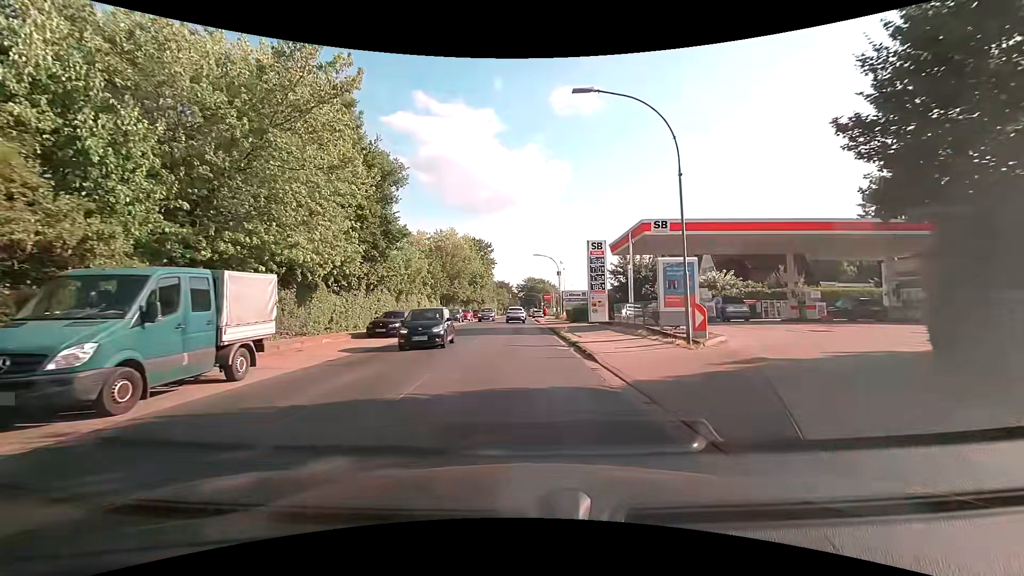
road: secondary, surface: asphalt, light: Day
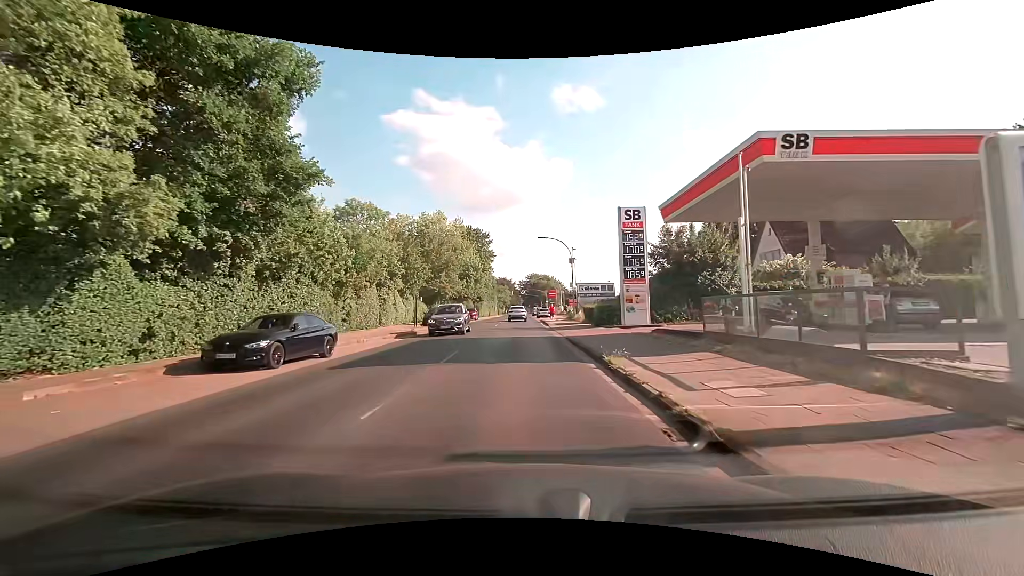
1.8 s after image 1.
(-0.1, +13.4) m; 0°
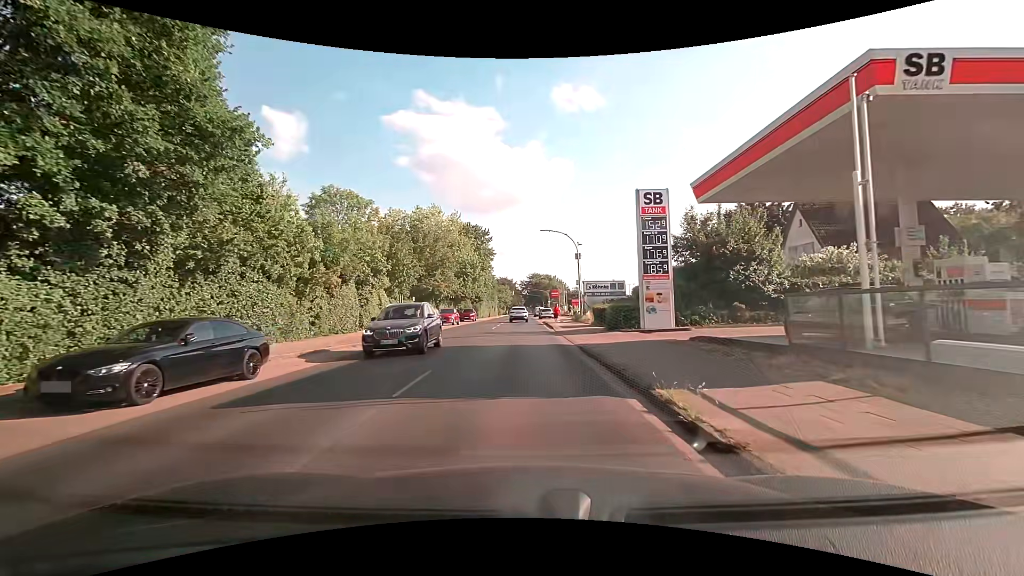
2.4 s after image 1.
(0.0, +4.5) m; -1°
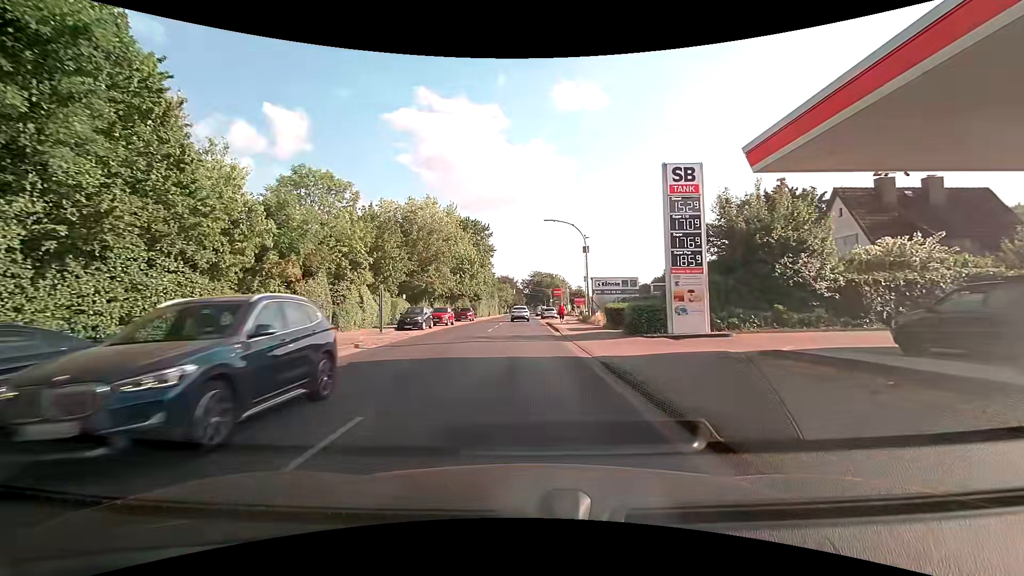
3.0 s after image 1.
(0.0, +4.5) m; 0°
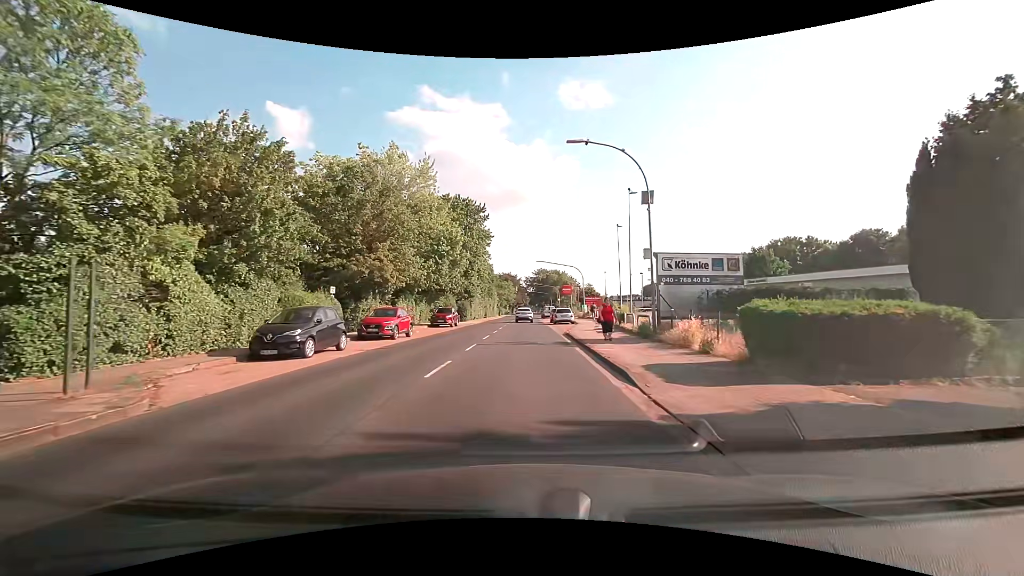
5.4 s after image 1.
(-0.1, +17.9) m; 0°
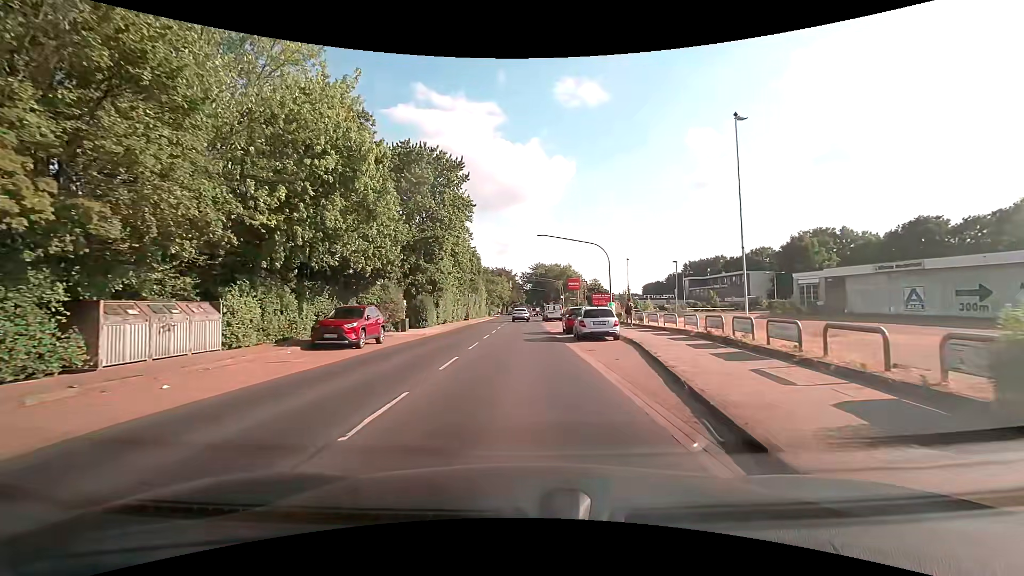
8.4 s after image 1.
(-0.2, +22.5) m; -1°
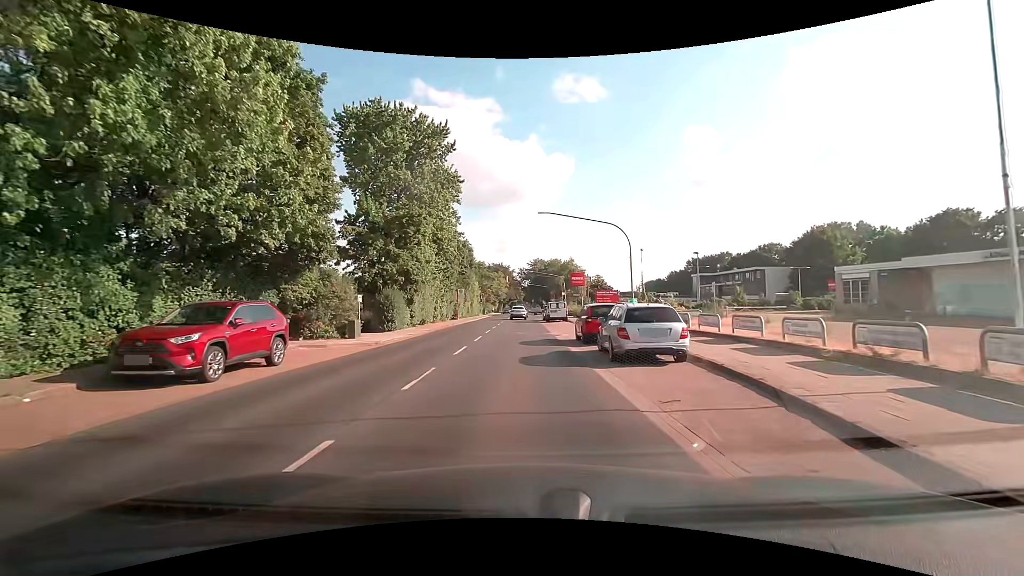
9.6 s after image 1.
(+0.1, +9.1) m; +1°
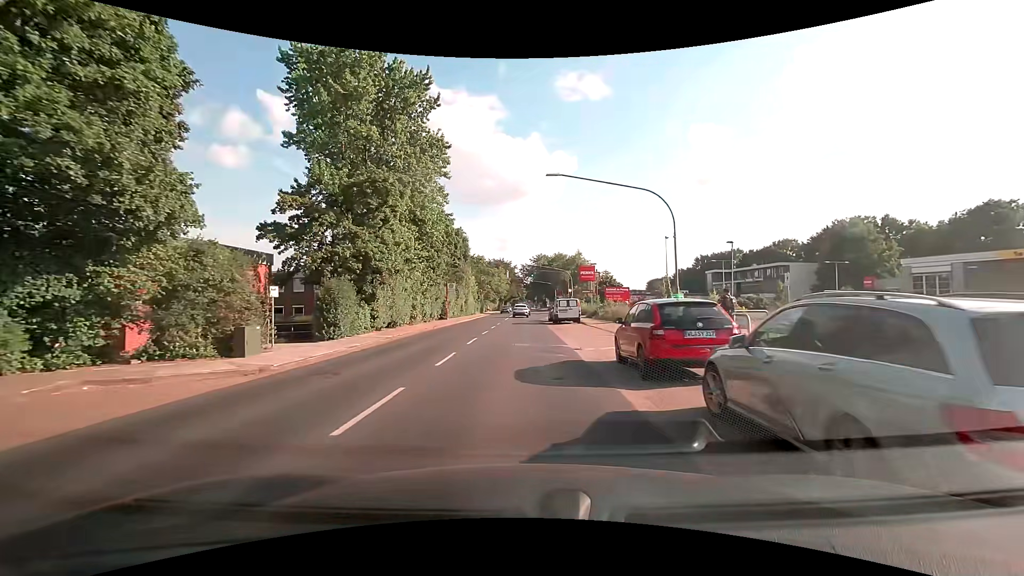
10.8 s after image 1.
(-0.1, +9.1) m; 0°
(0, +10) (0, +20) (0, +30) (0, +40) (0, +50) (0, +60) (0, +70) (0, +80) (-1, +90) (-1, +100) m
